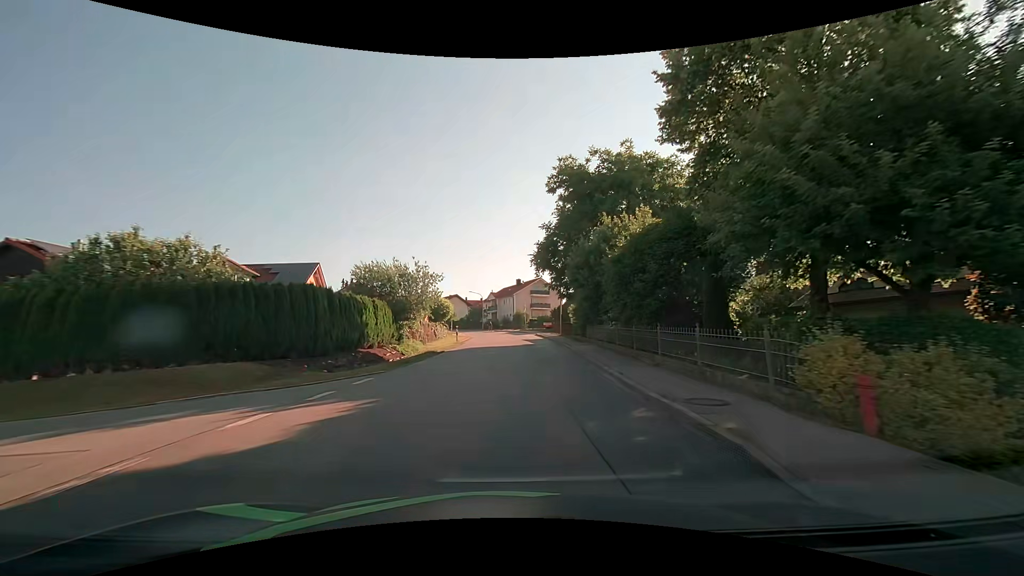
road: tertiary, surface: asphalt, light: Day
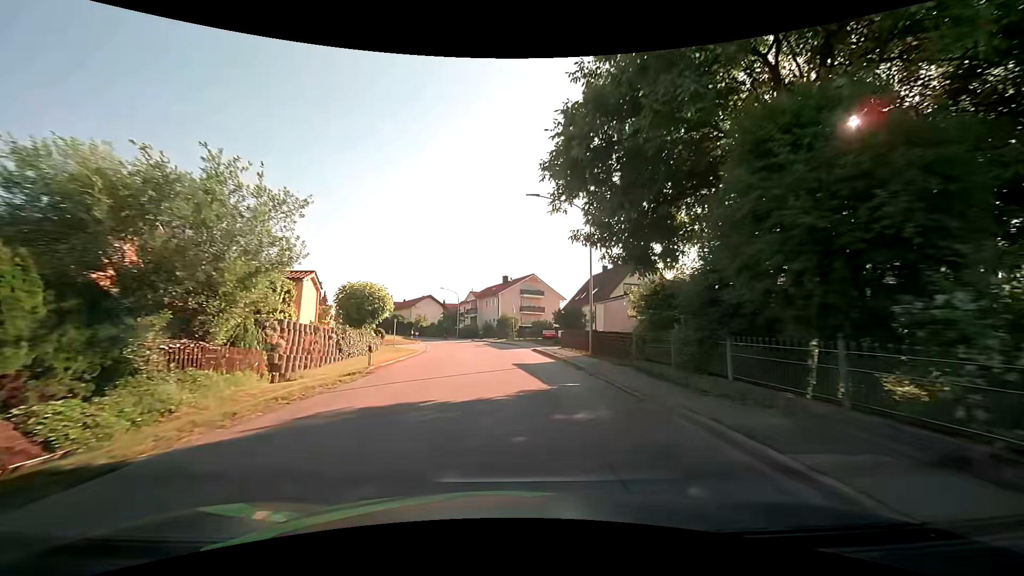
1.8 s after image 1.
(+0.4, +22.3) m; +1°
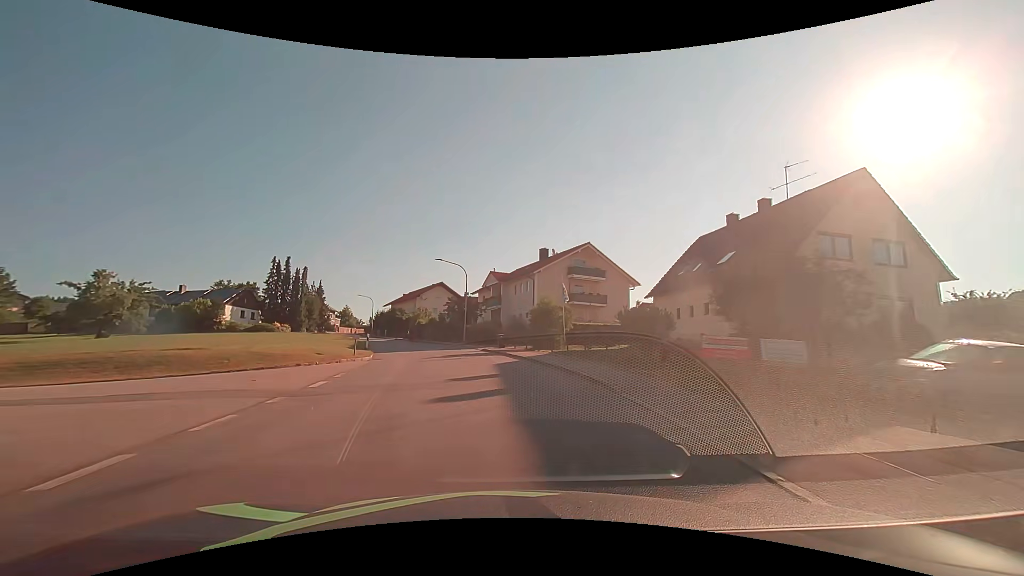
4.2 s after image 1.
(-0.4, +30.2) m; -4°
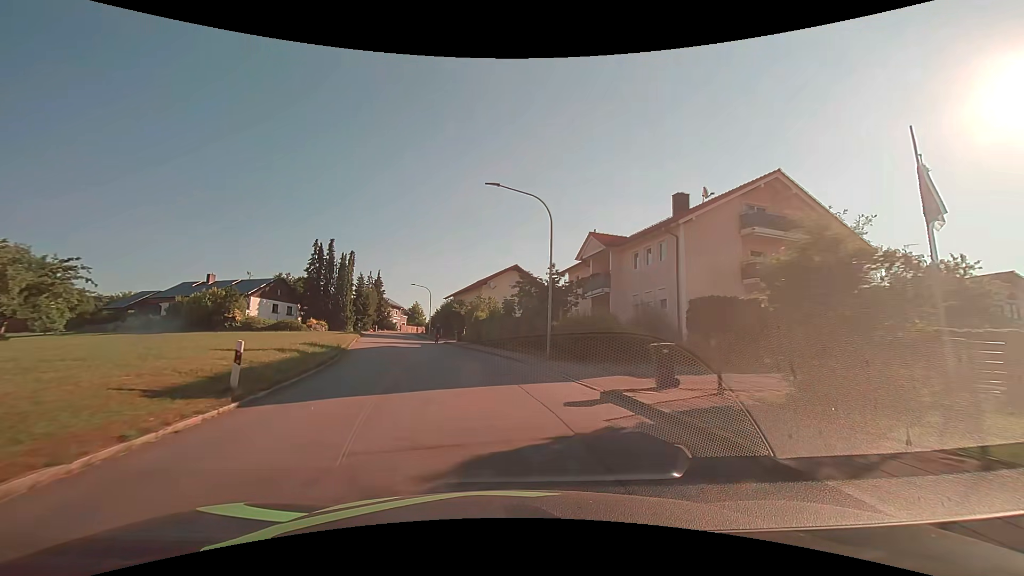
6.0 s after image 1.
(-1.7, +22.9) m; -9°
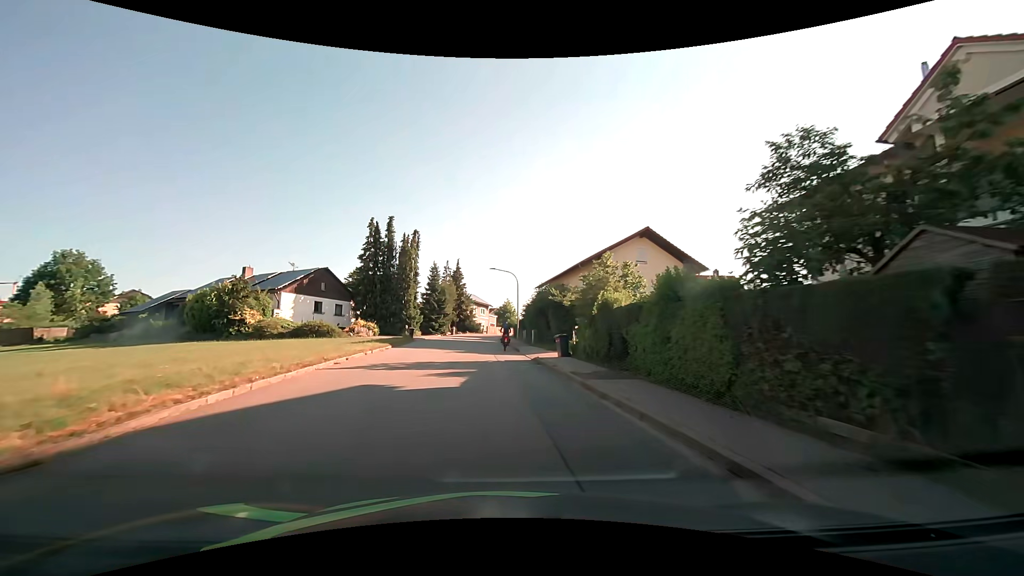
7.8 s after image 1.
(-2.1, +21.6) m; -11°
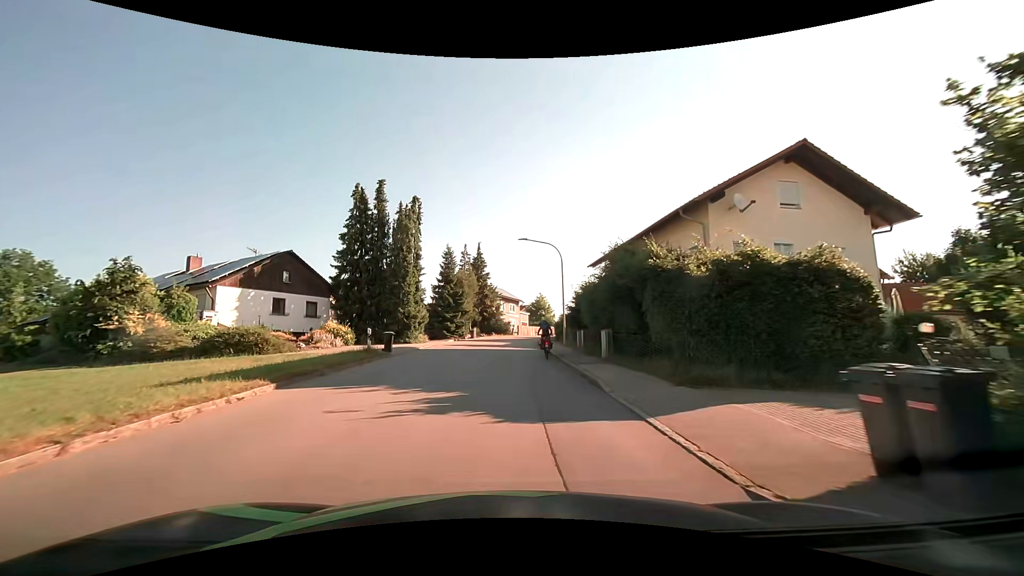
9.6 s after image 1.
(-0.6, +16.6) m; -4°
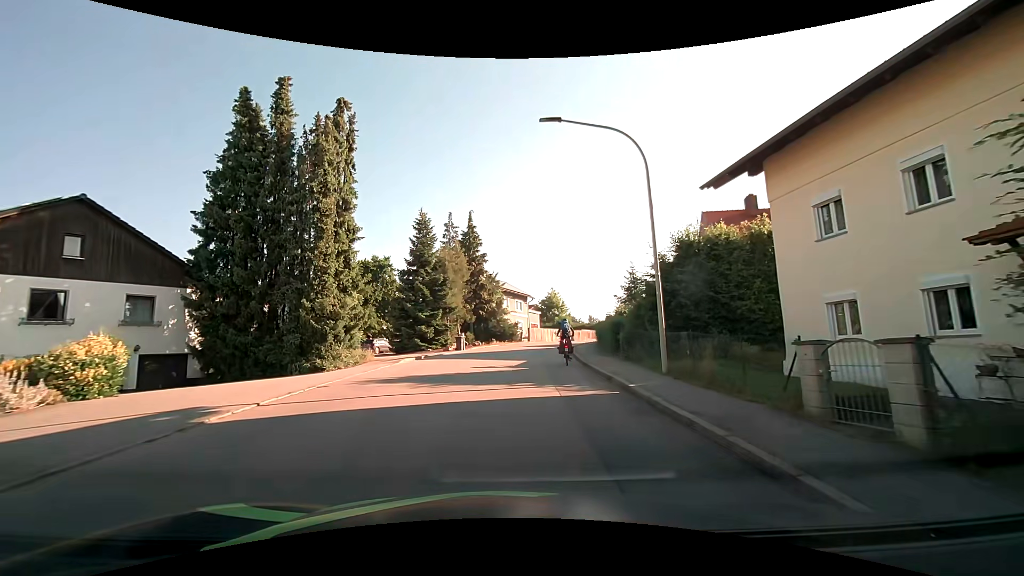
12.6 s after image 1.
(-0.3, +19.7) m; 0°
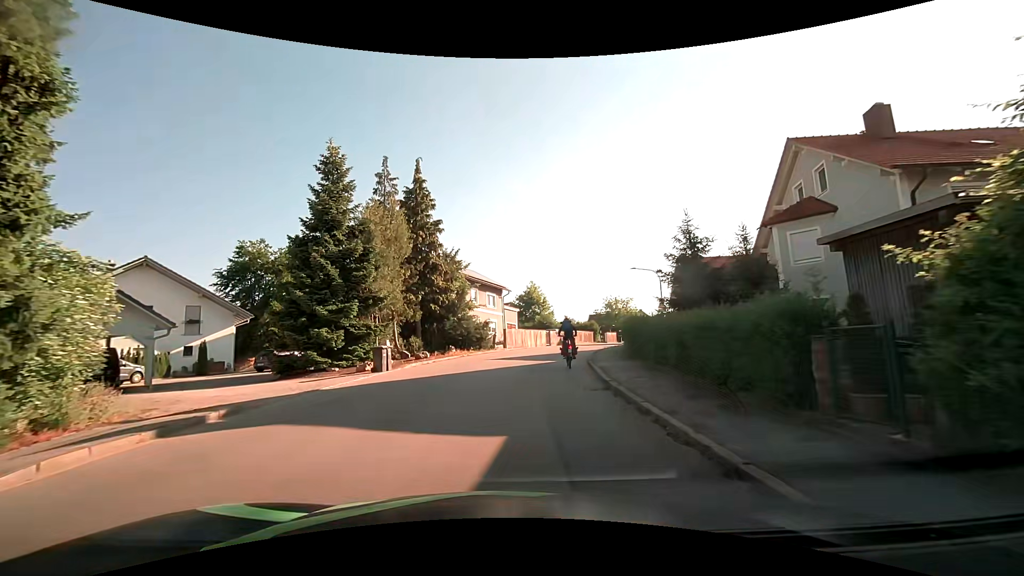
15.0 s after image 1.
(+0.4, +14.7) m; +3°
